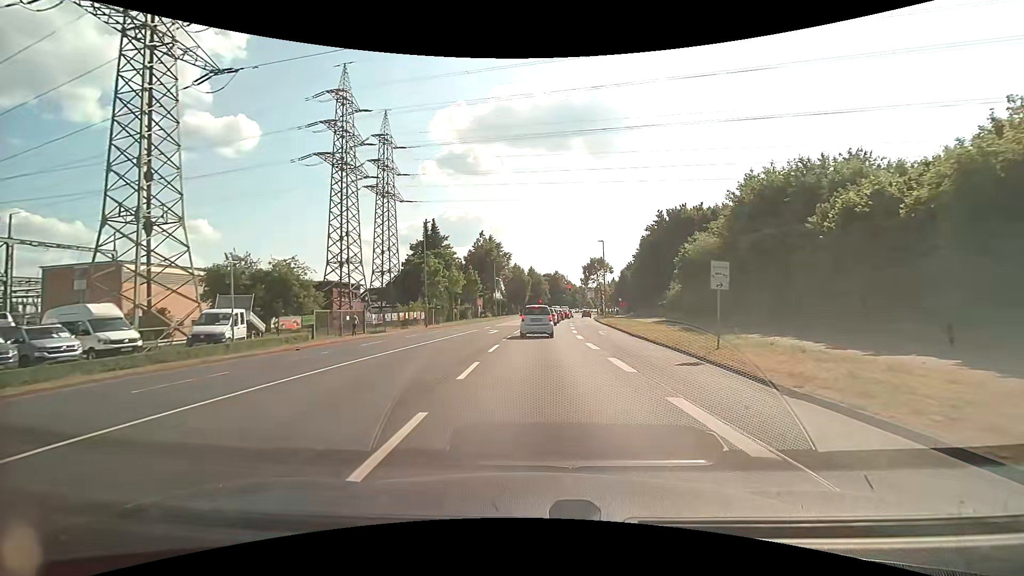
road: secondary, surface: asphalt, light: Day
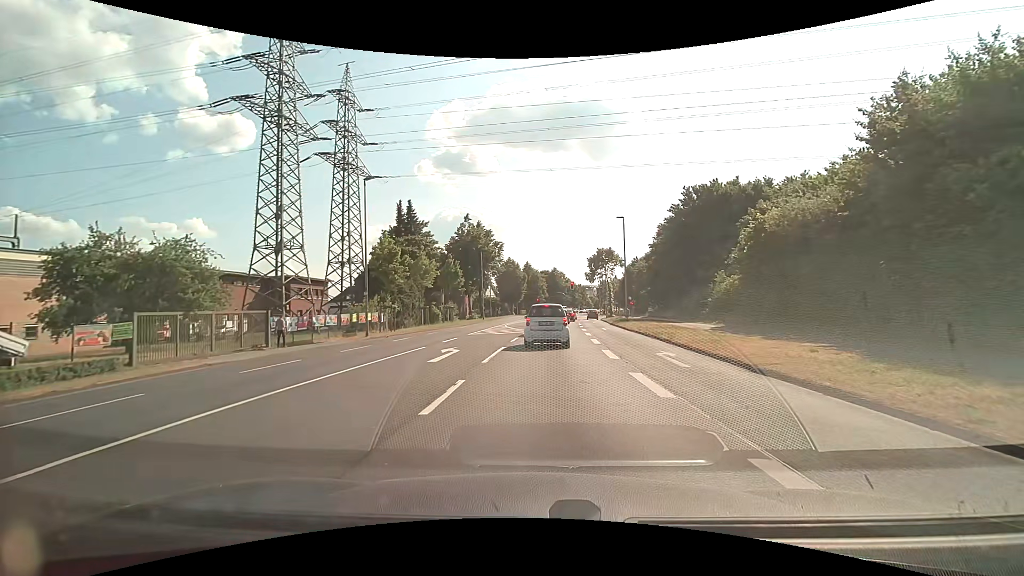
(-0.1, +15.1) m; 0°
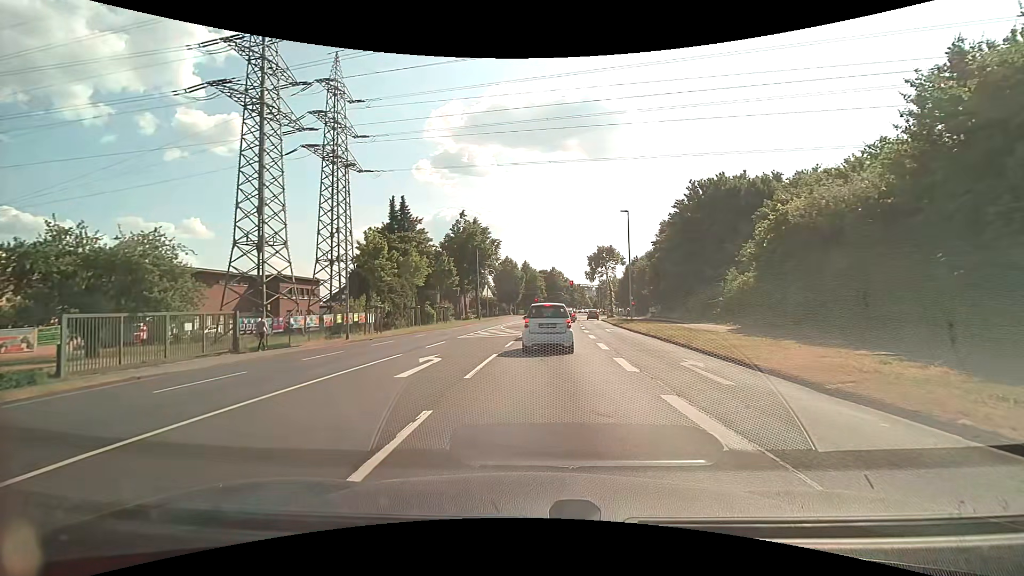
(0.0, +2.8) m; 0°
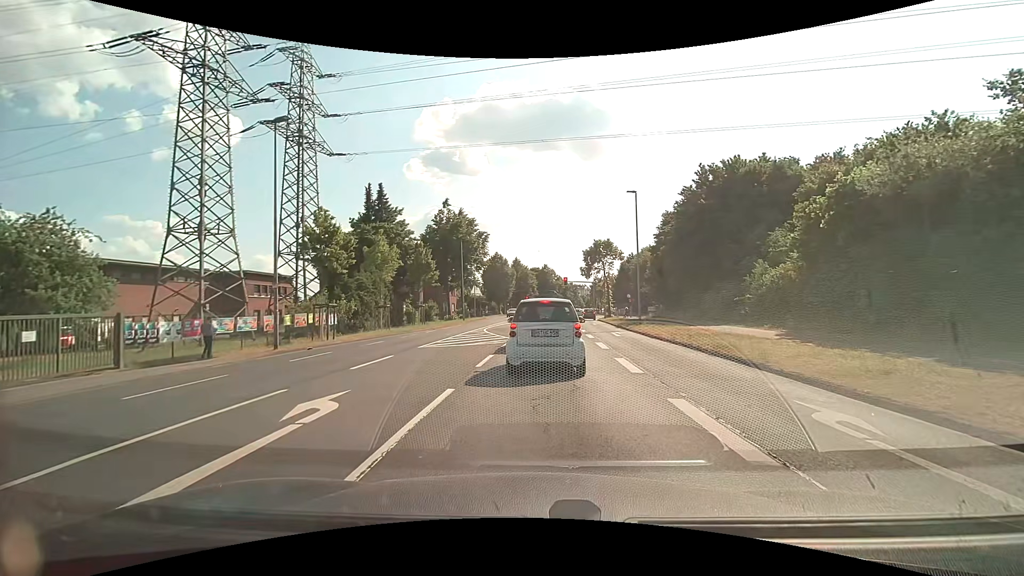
(0.0, +6.4) m; 0°
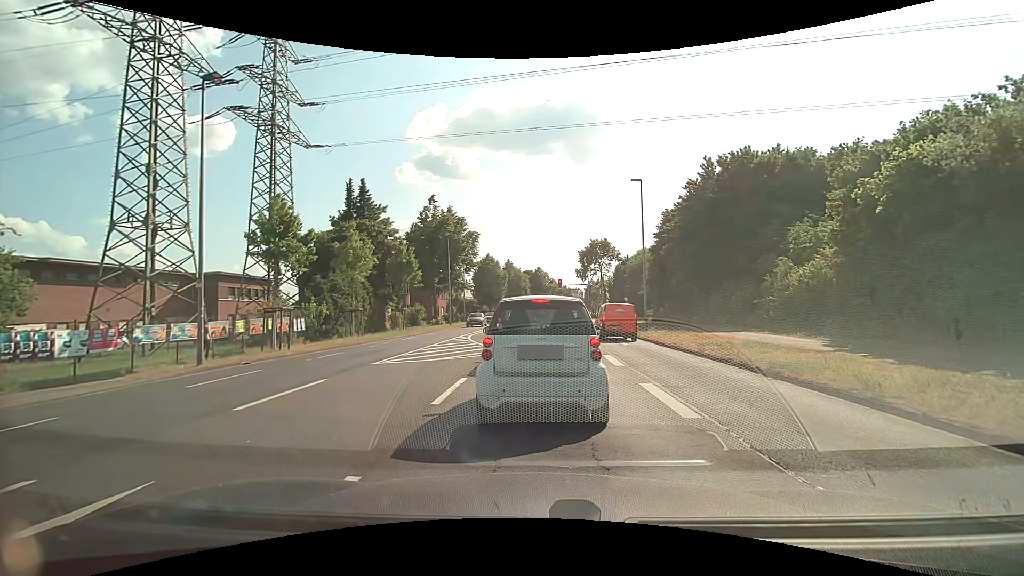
(+0.1, +4.0) m; 0°
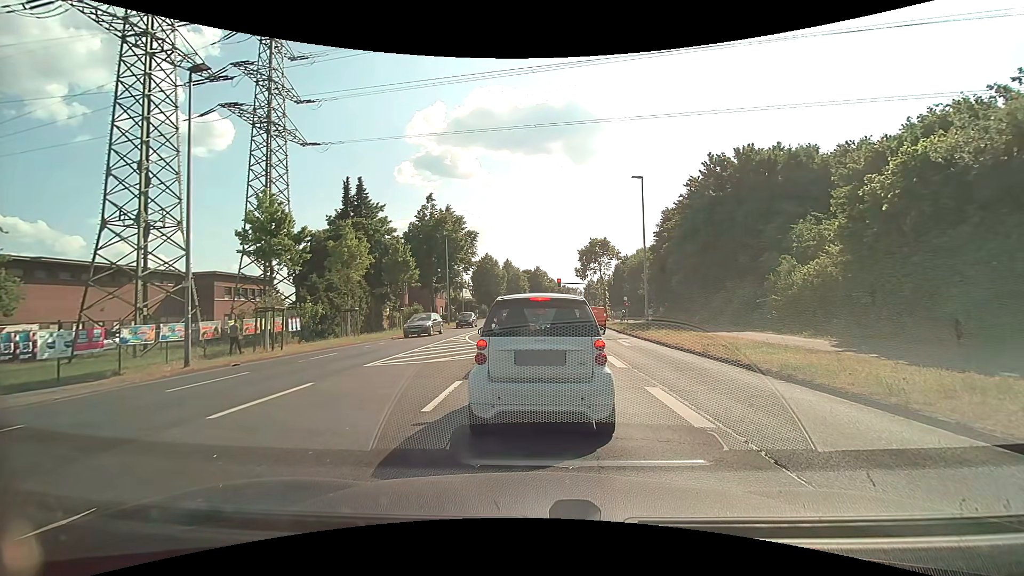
(0.0, +0.6) m; 0°
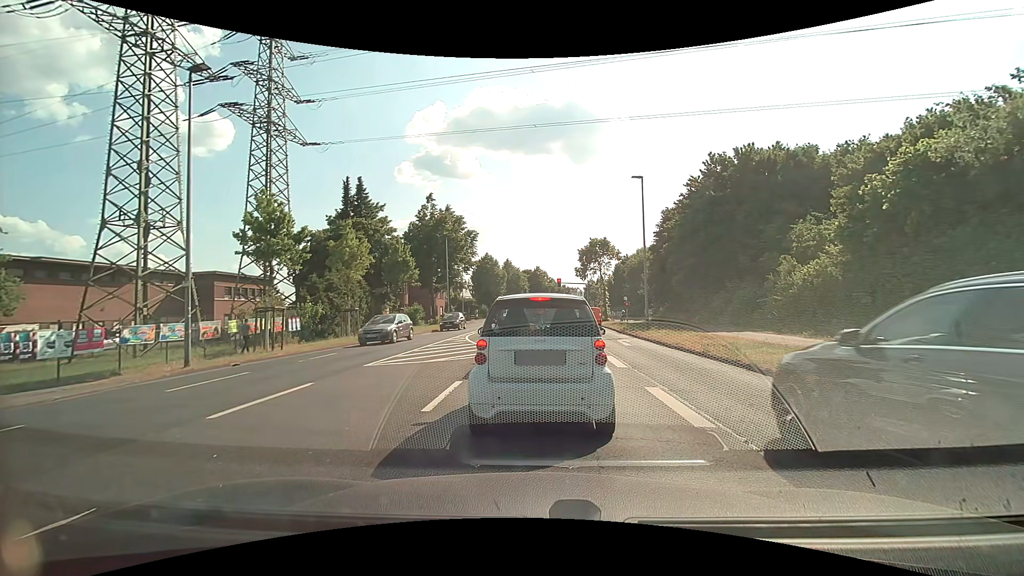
(0.0, 0.0) m; 0°
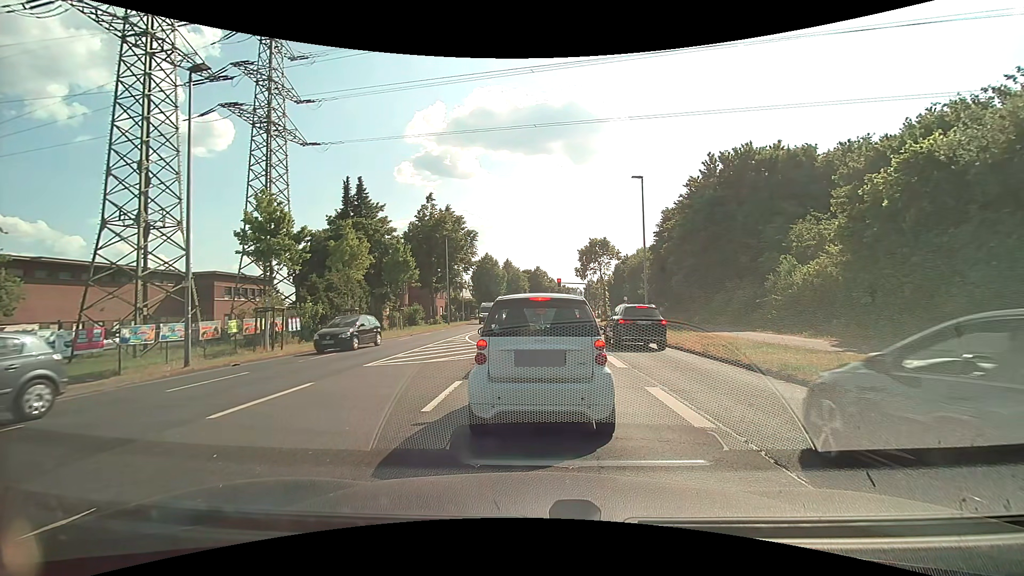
(0.0, 0.0) m; 0°
